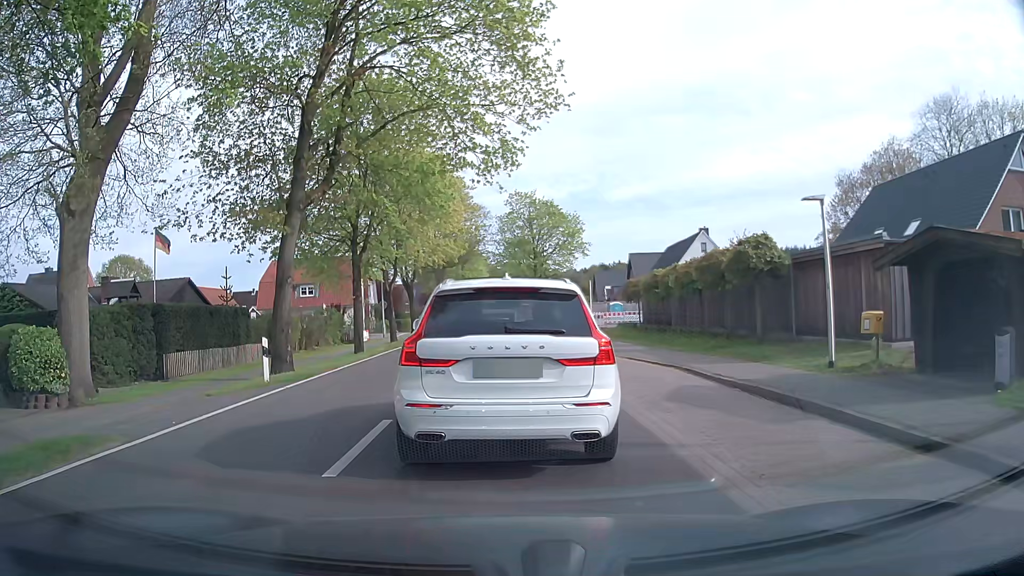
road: tertiary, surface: asphalt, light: Day
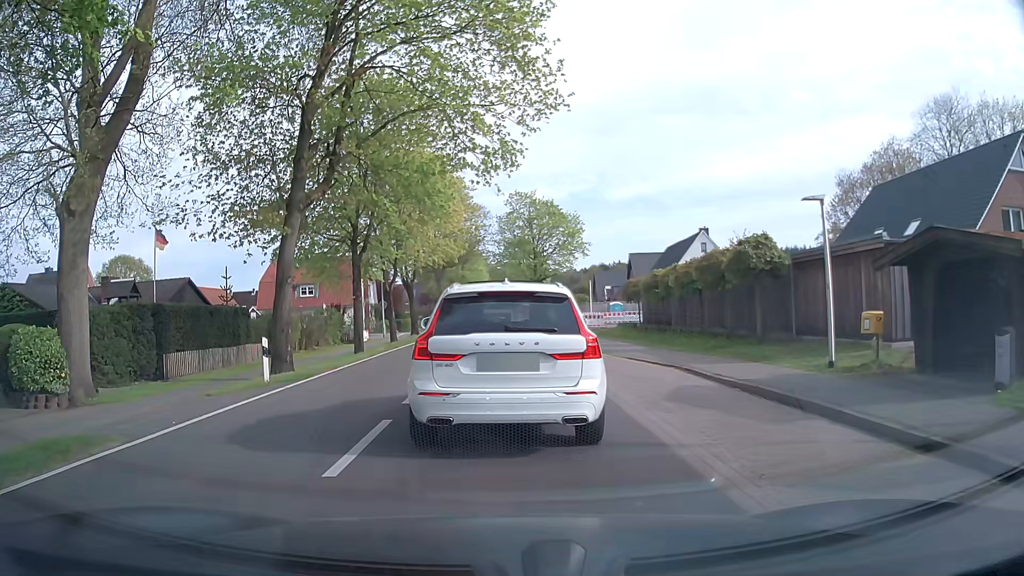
(0.0, 0.0) m; 0°
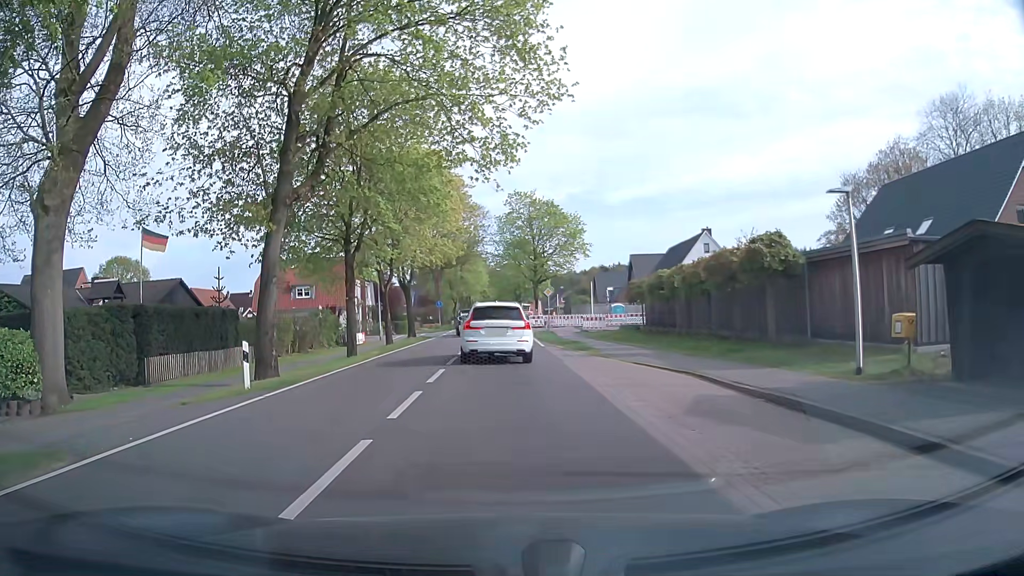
(0.0, +1.4) m; 0°
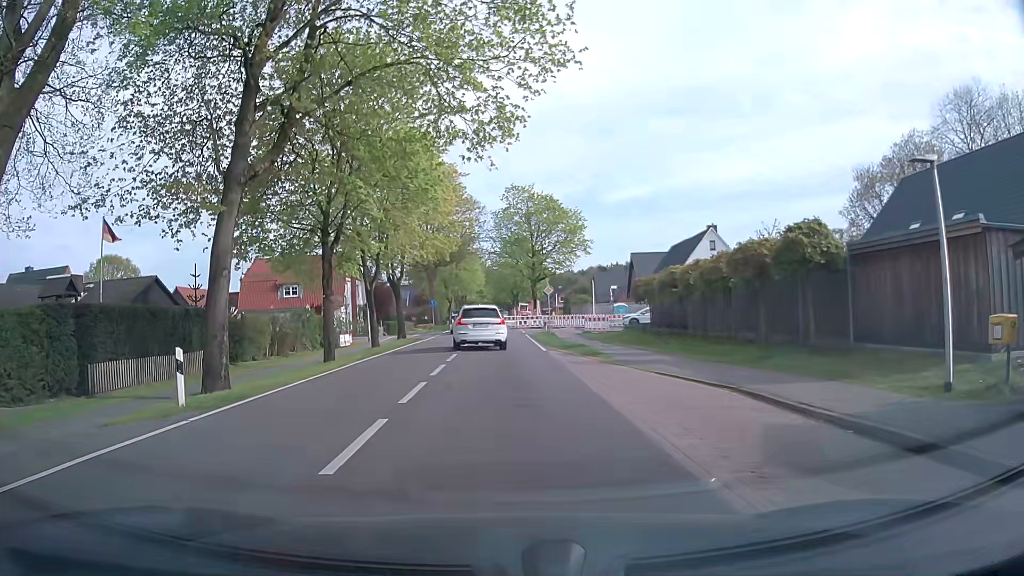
(+0.1, +3.4) m; +3°
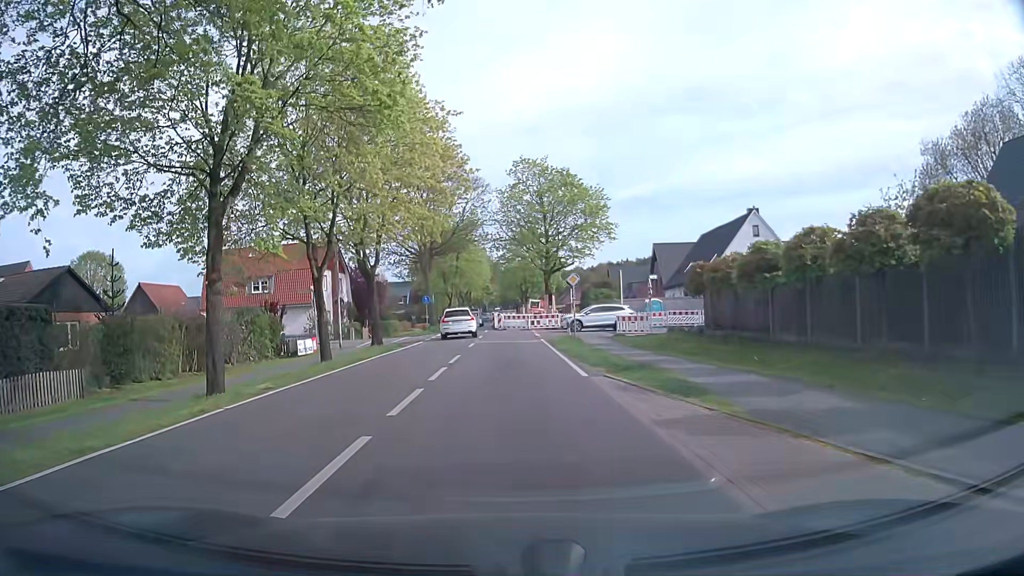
(-0.3, +10.7) m; -2°
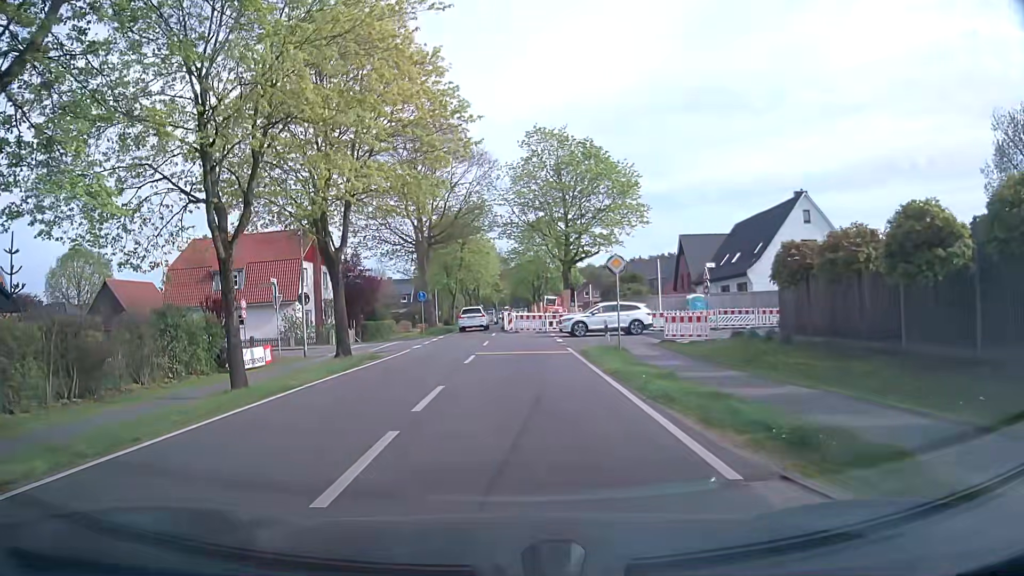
(0.0, +8.7) m; -1°
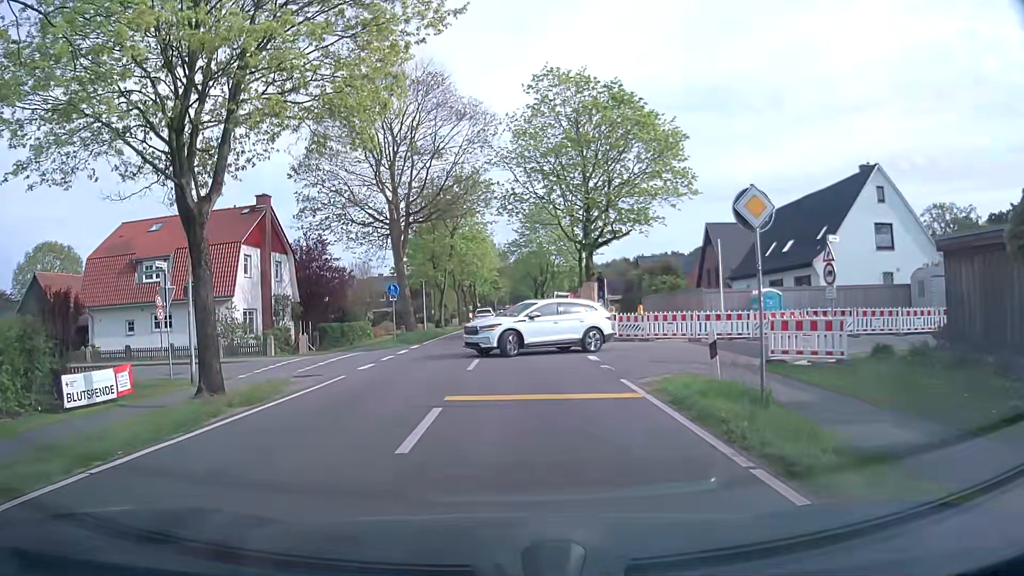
(0.0, +11.1) m; 0°
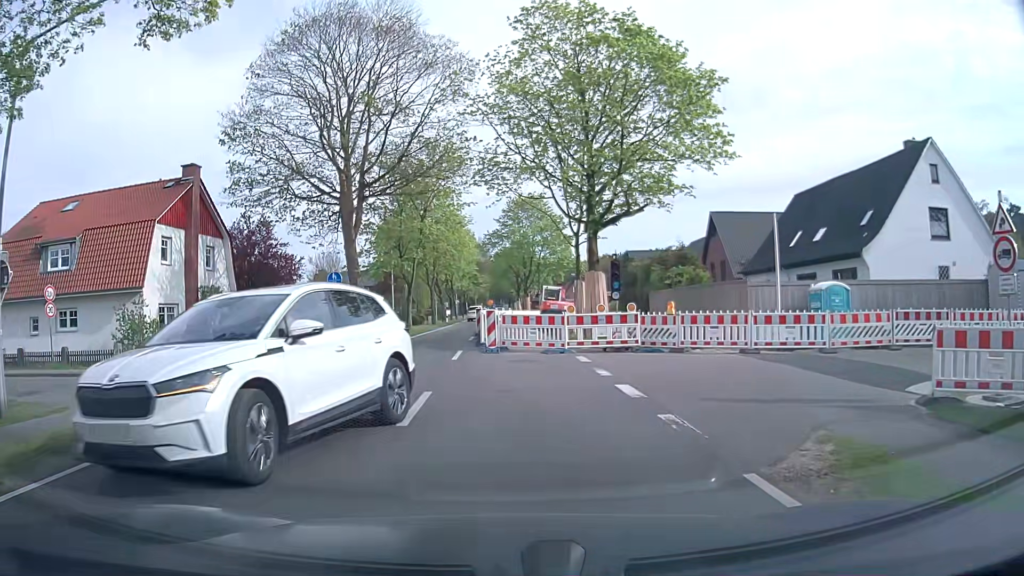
(+0.2, +7.7) m; +2°
(+2, +10) (+11, +13) (+21, +13) (+31, +14) (+41, +13) (+51, +13) (+61, +13) (+71, +12) (+81, +12) (+91, +12) m
